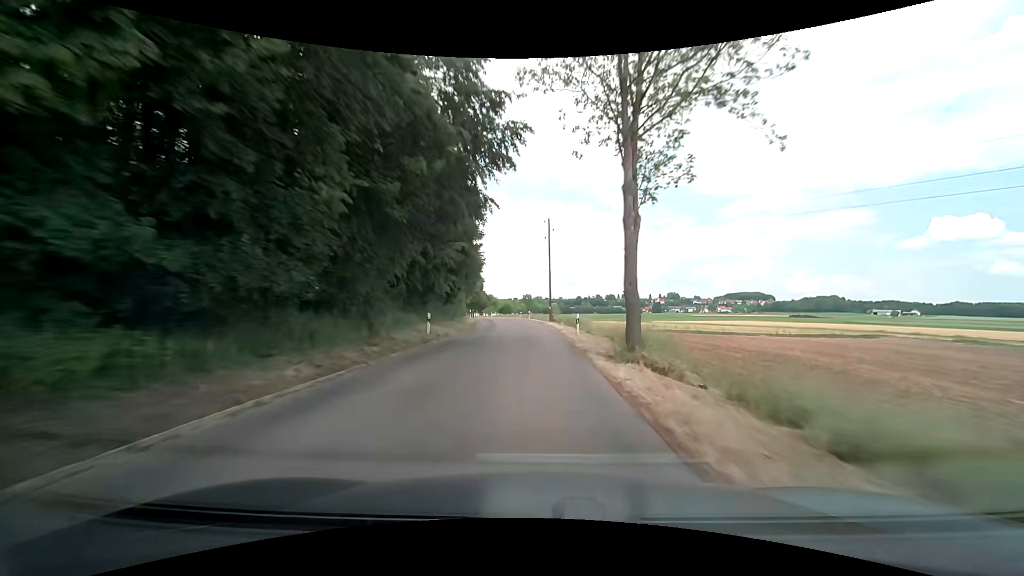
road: unclassified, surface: asphalt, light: Day
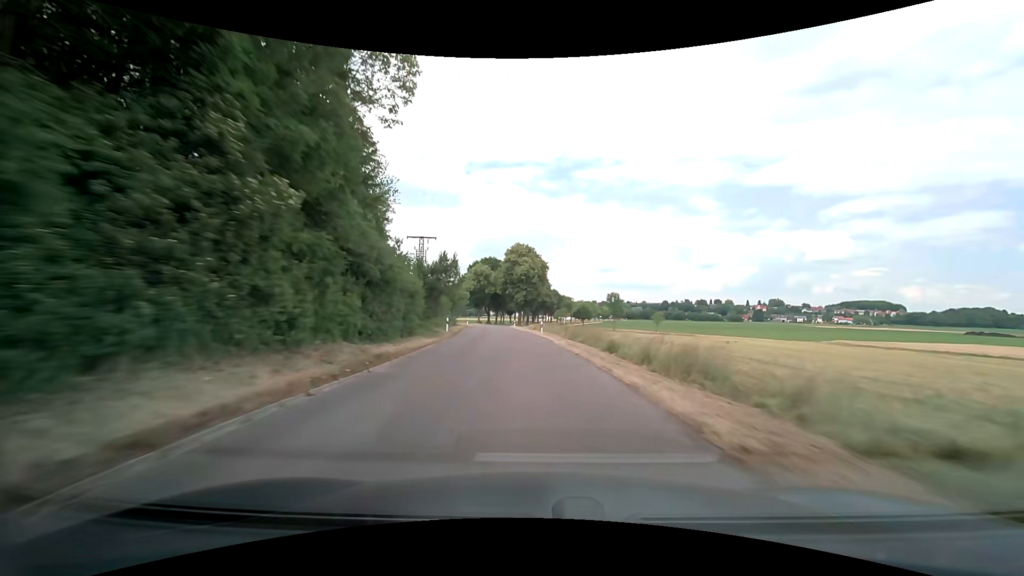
(-2.7, +59.0) m; -8°
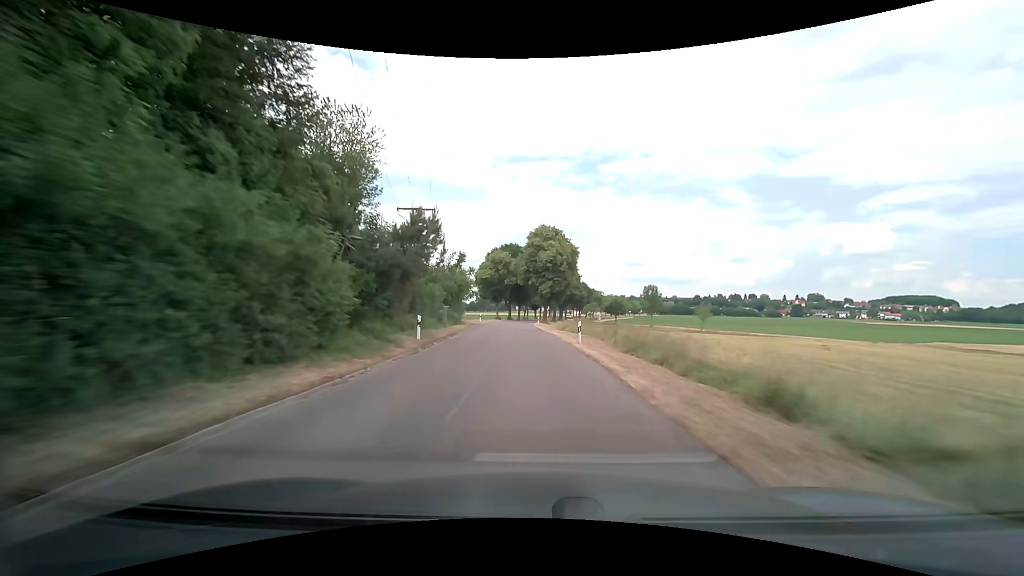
(-0.4, +14.8) m; -3°
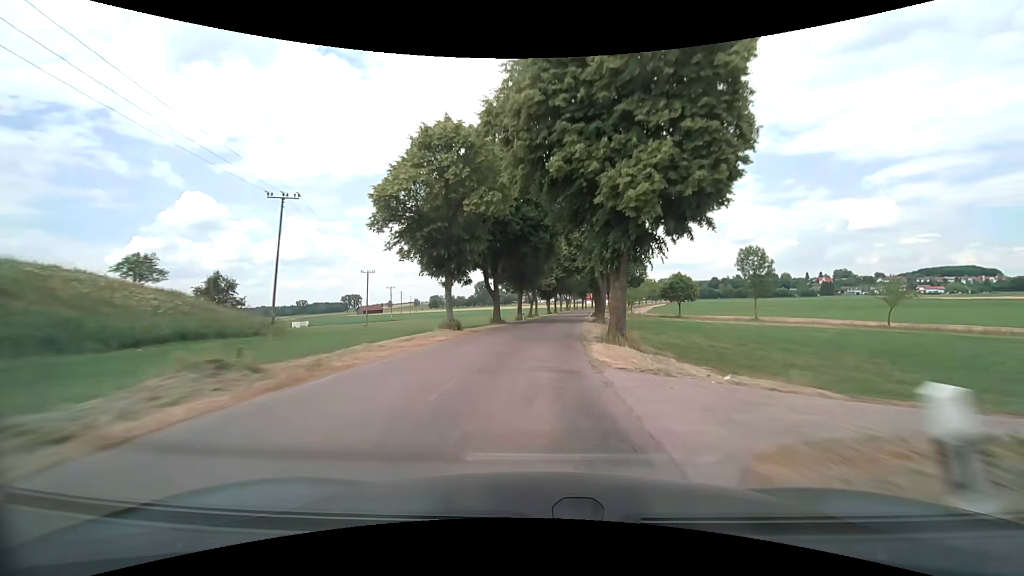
(-1.8, +59.8) m; -1°
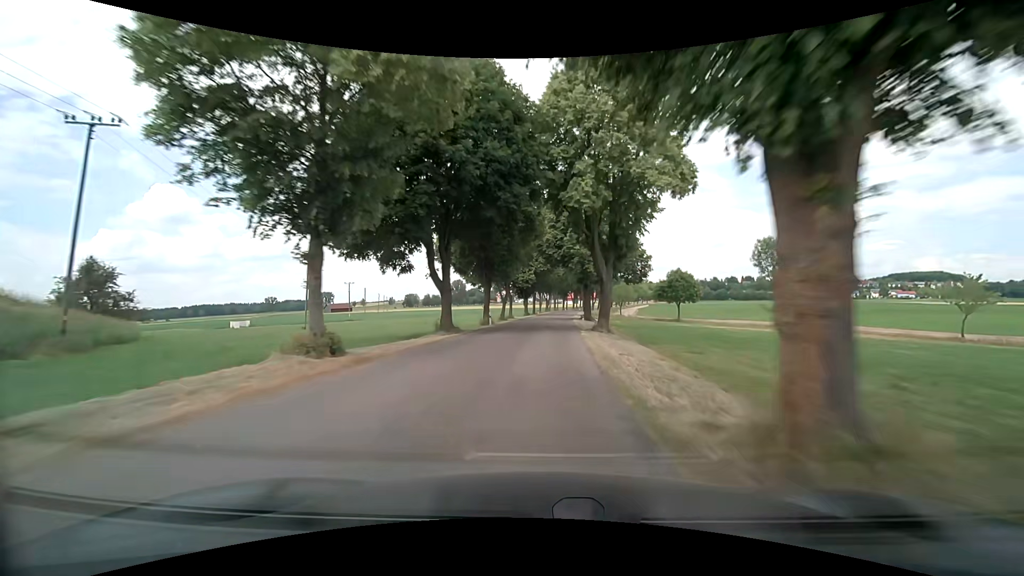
(+0.3, +15.0) m; +3°
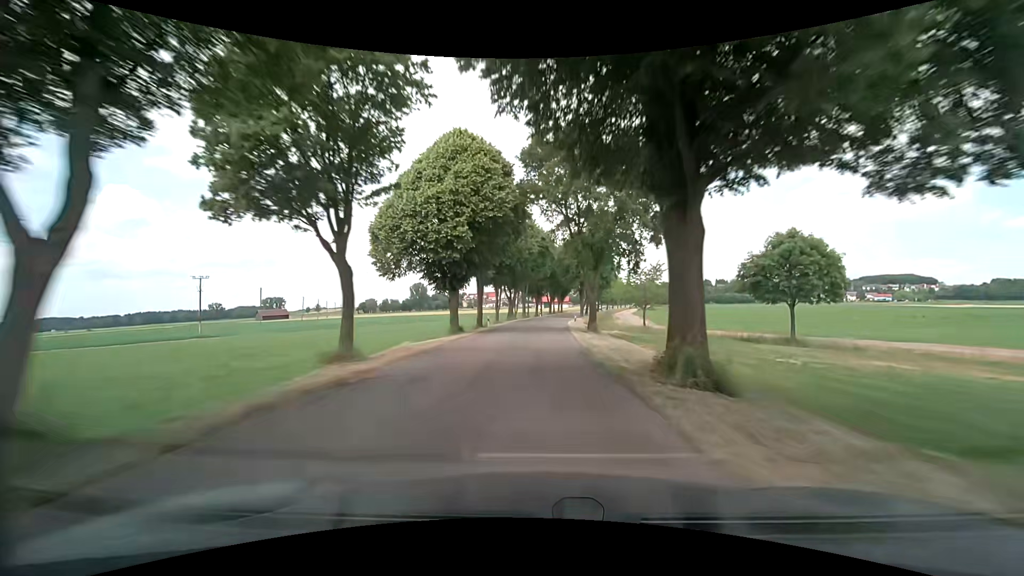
(+1.5, +45.7) m; +4°
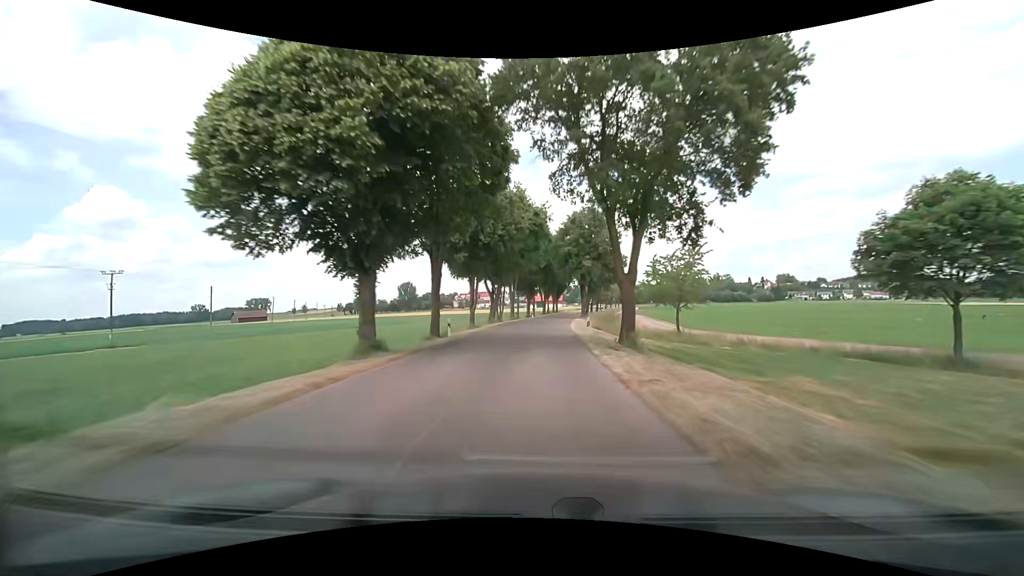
(+0.1, +15.5) m; +1°
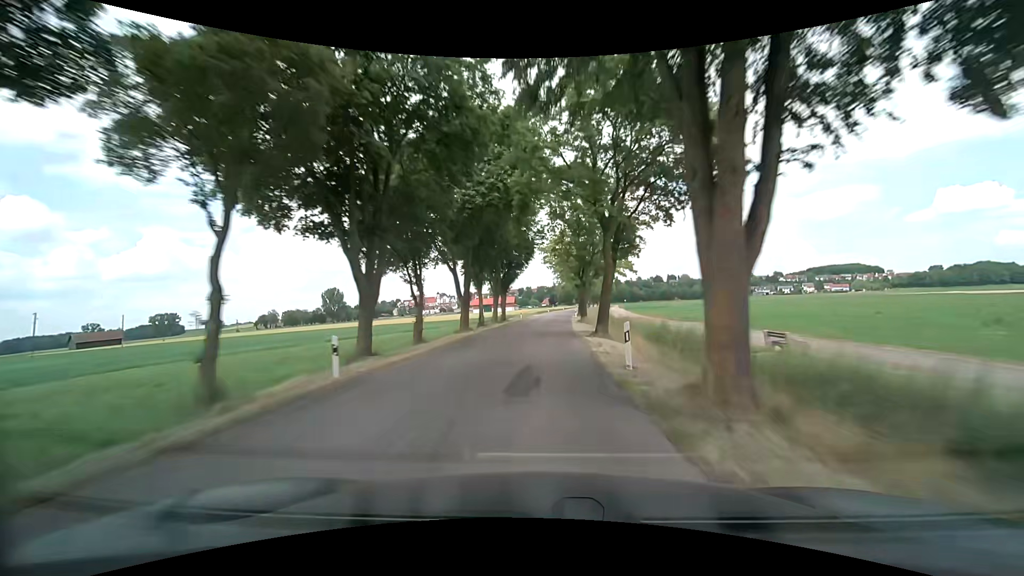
(+2.7, +62.0) m; +5°
(0, +10) (0, +20) (+1, +30) (+1, +40) (+2, +50) (+2, +60) (+3, +70) (+4, +80) (+5, +90) (+6, +100) m
